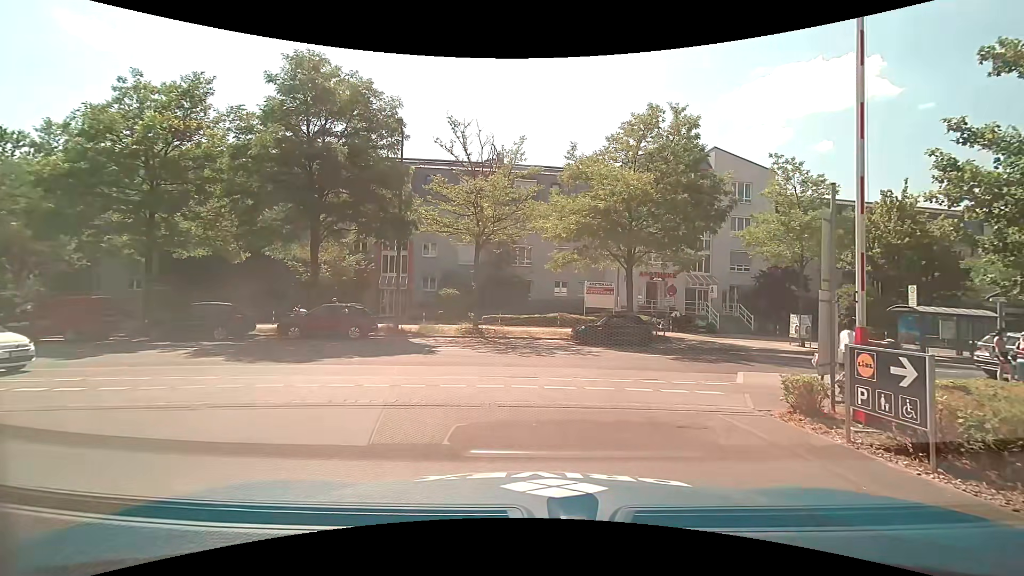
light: Day
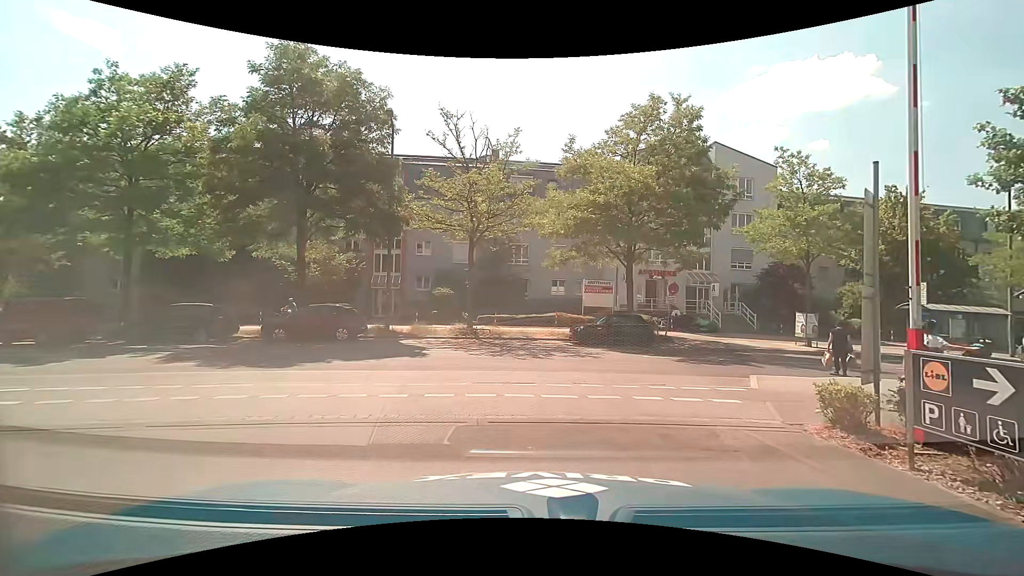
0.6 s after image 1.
(0.0, +1.0) m; +2°
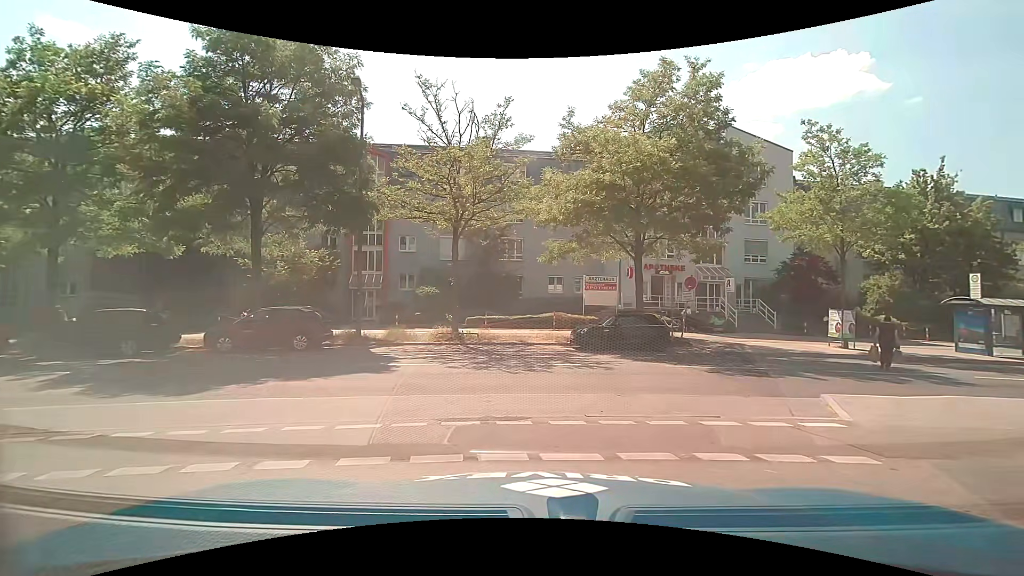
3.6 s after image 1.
(0.0, +3.4) m; 0°
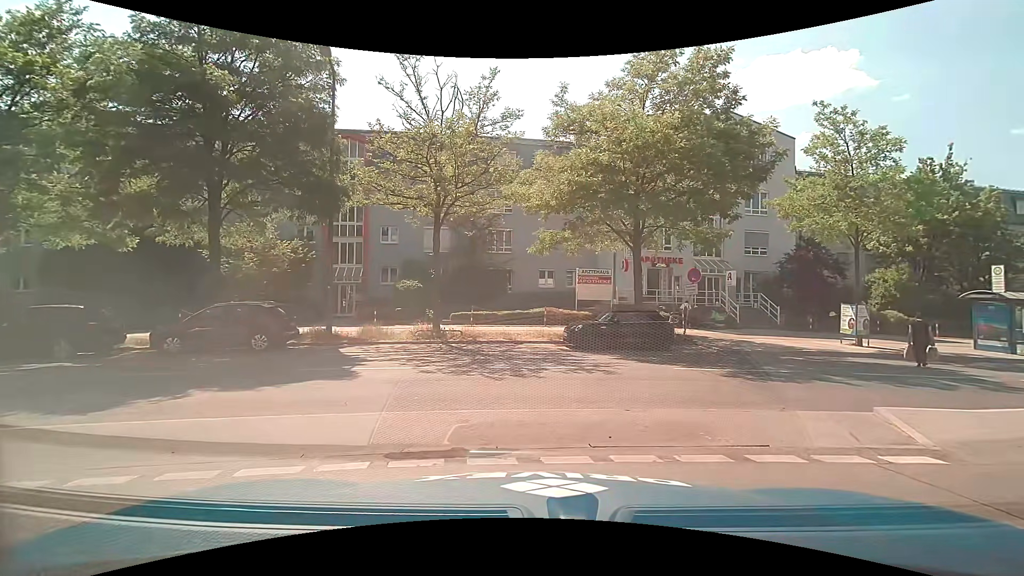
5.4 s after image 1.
(0.0, +2.0) m; 0°
